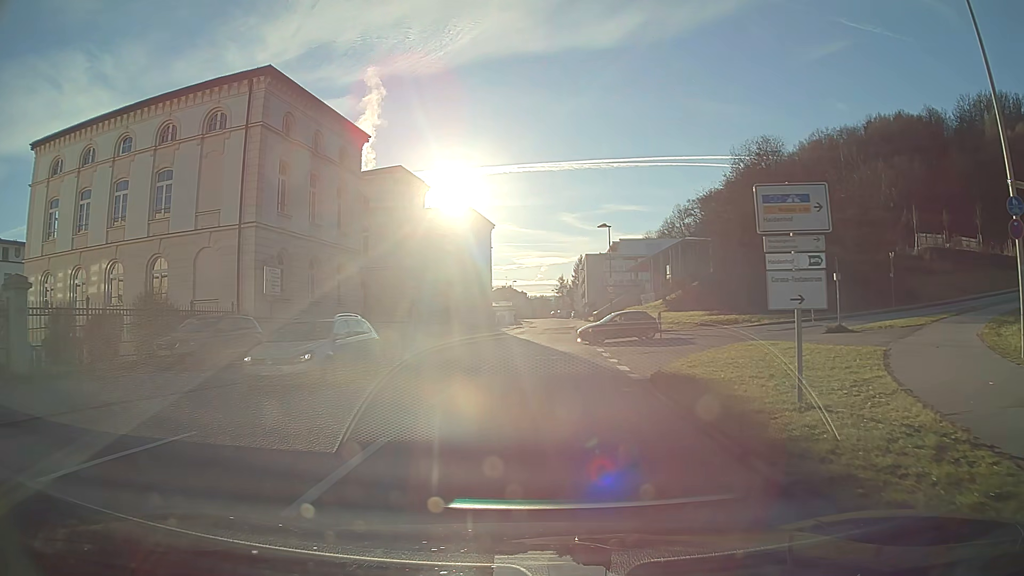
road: tertiary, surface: asphalt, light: Day
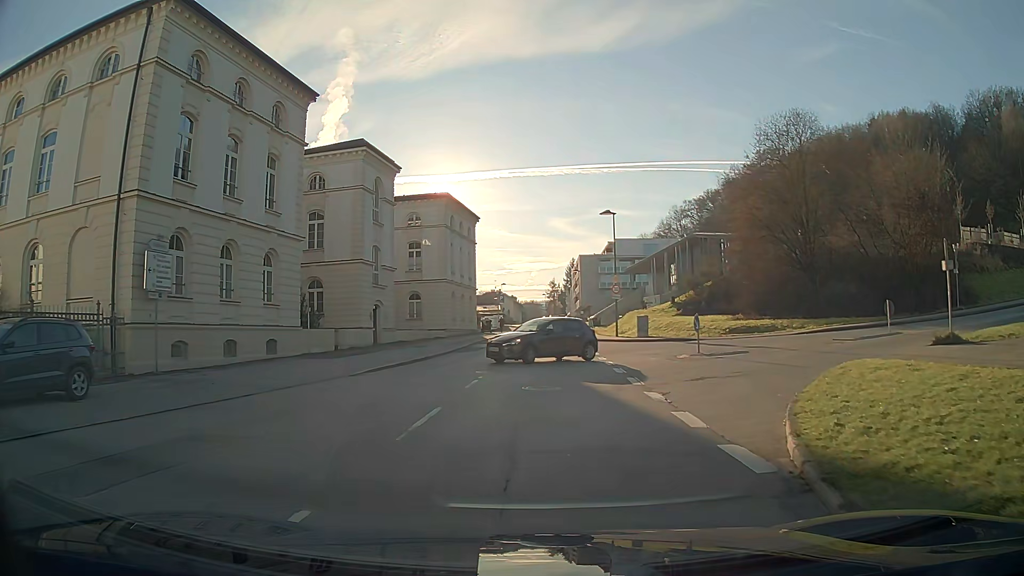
(+0.1, +8.7) m; +2°
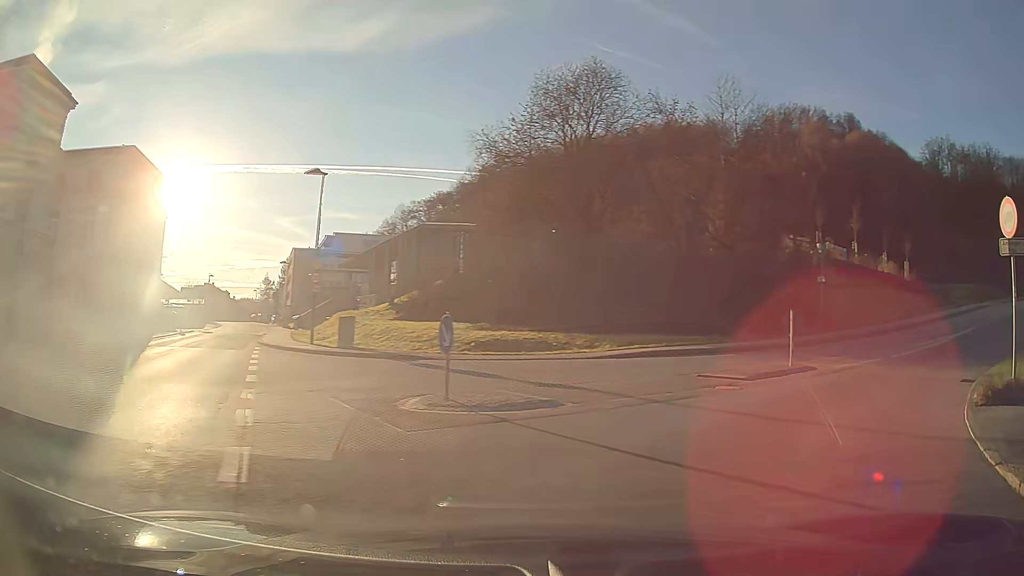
(+2.2, +12.0) m; +28°
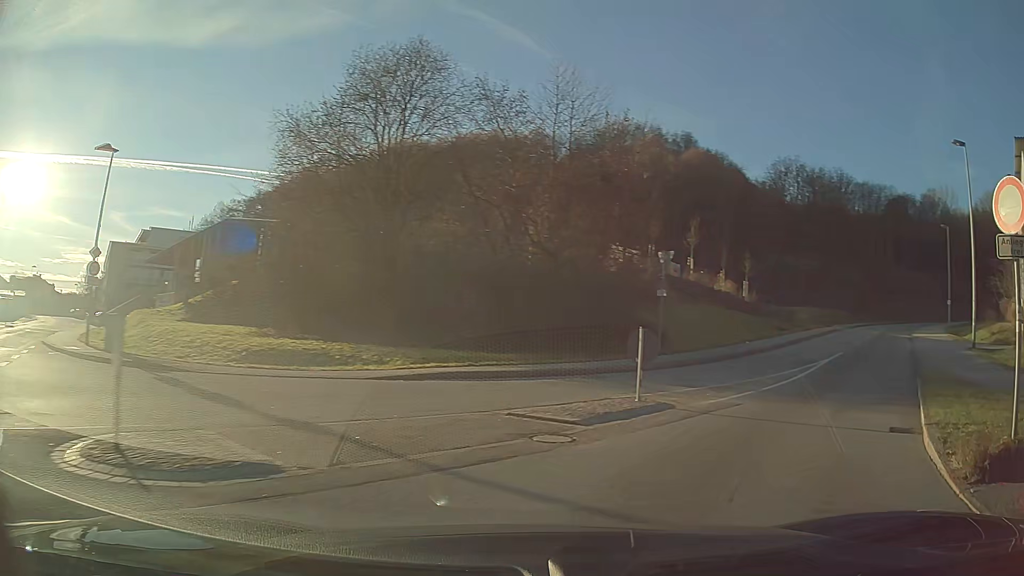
(+0.6, +4.0) m; +16°
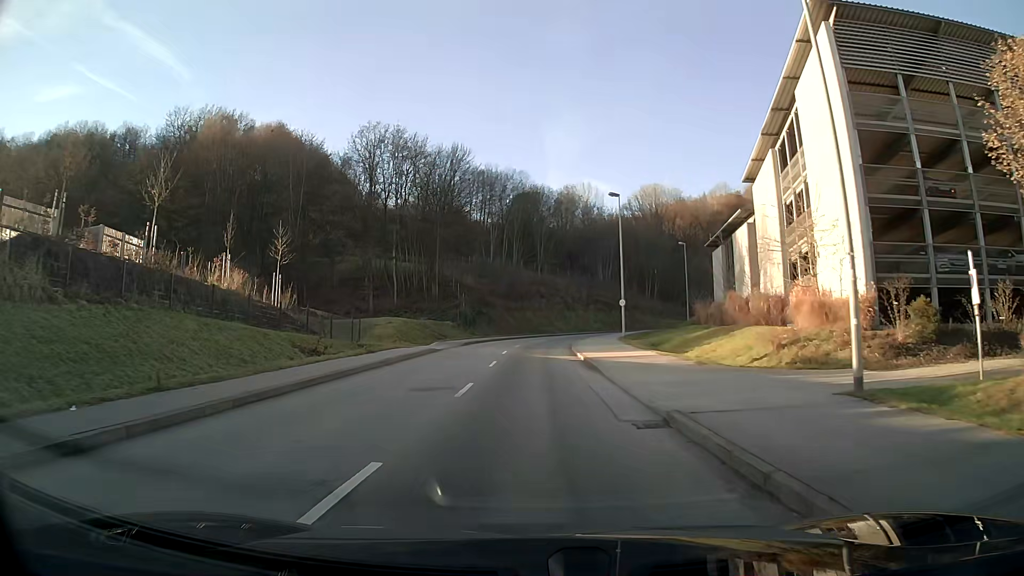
(+8.7, +21.9) m; +27°
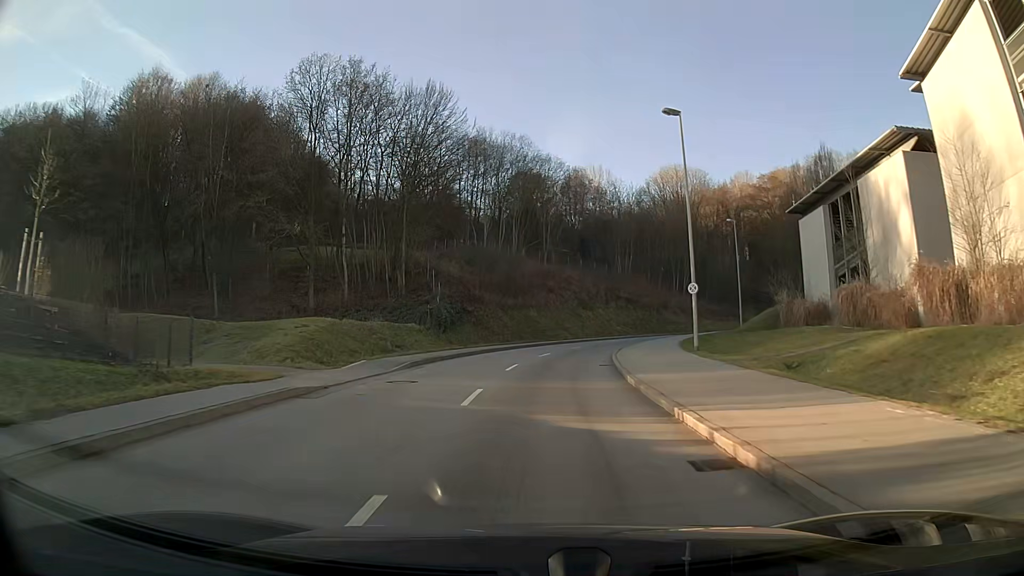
(0.0, +19.6) m; 0°
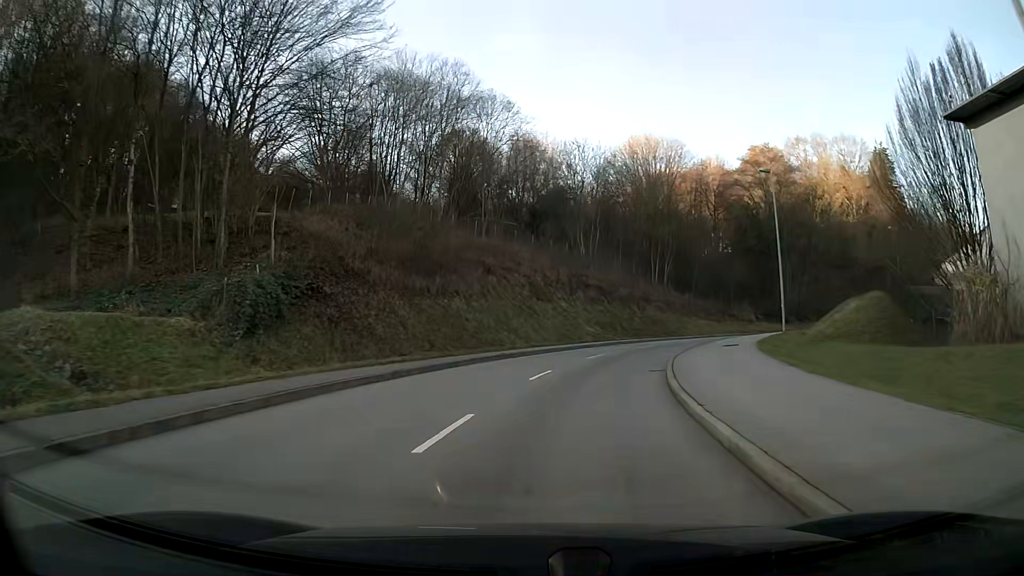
(+0.9, +22.4) m; +6°
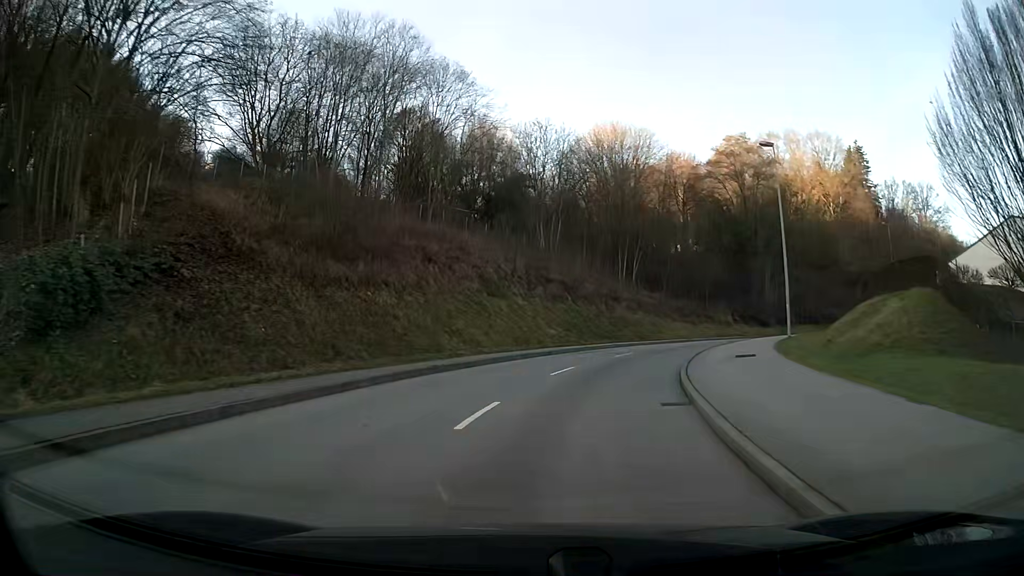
(+0.2, +7.4) m; +4°
